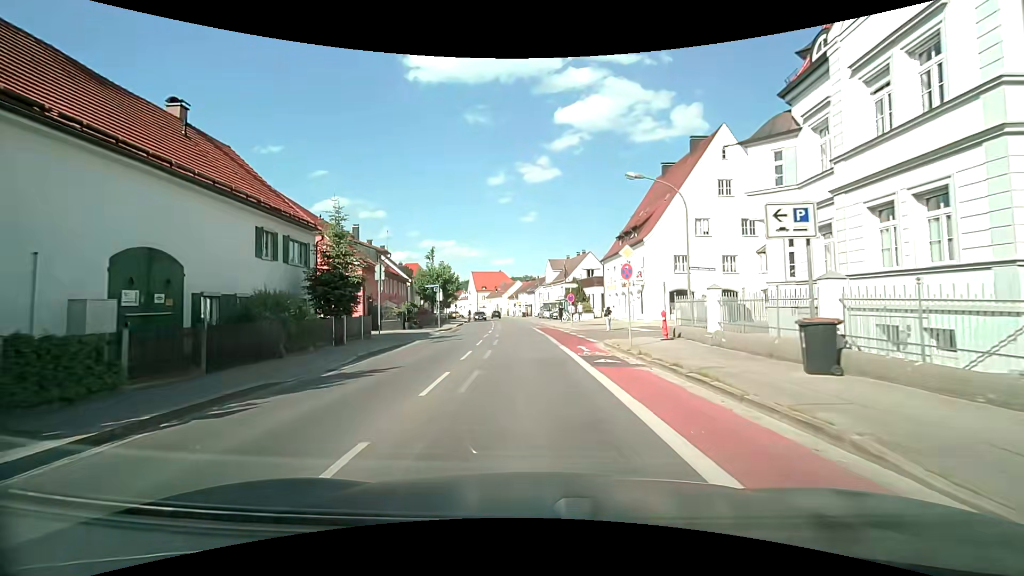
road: secondary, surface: asphalt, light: Day
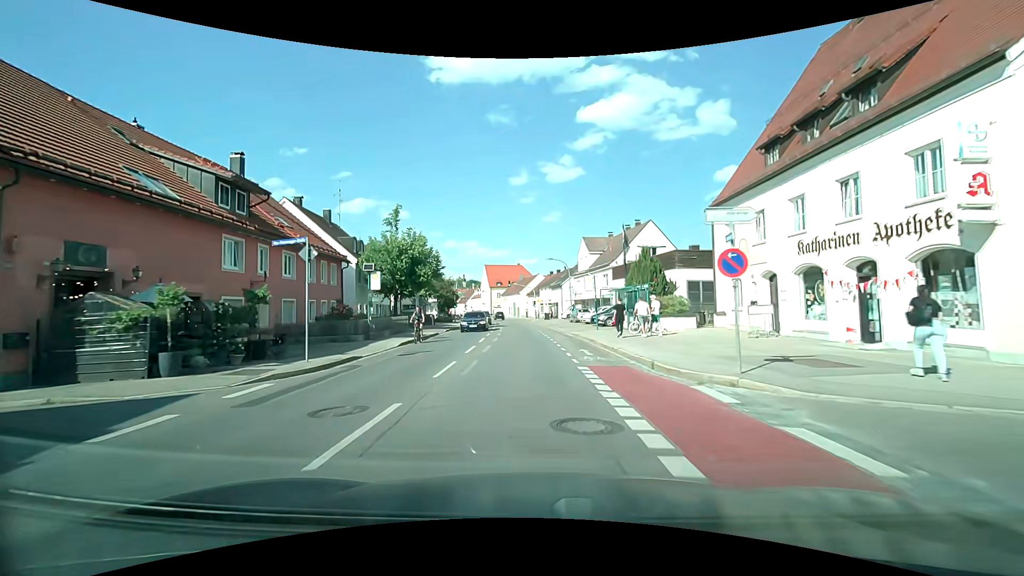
(-0.8, +27.6) m; -2°
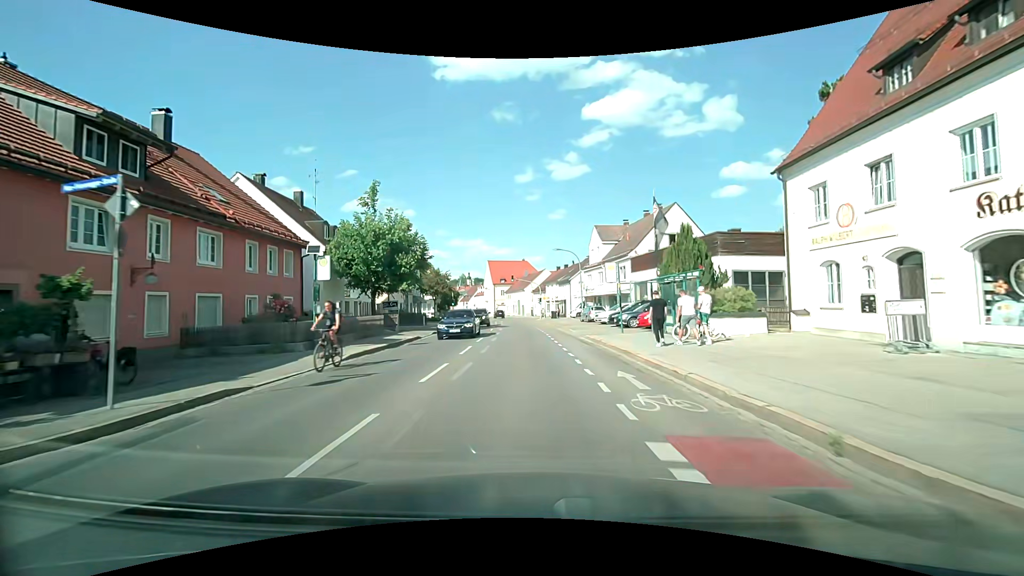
(-0.1, +7.0) m; -1°
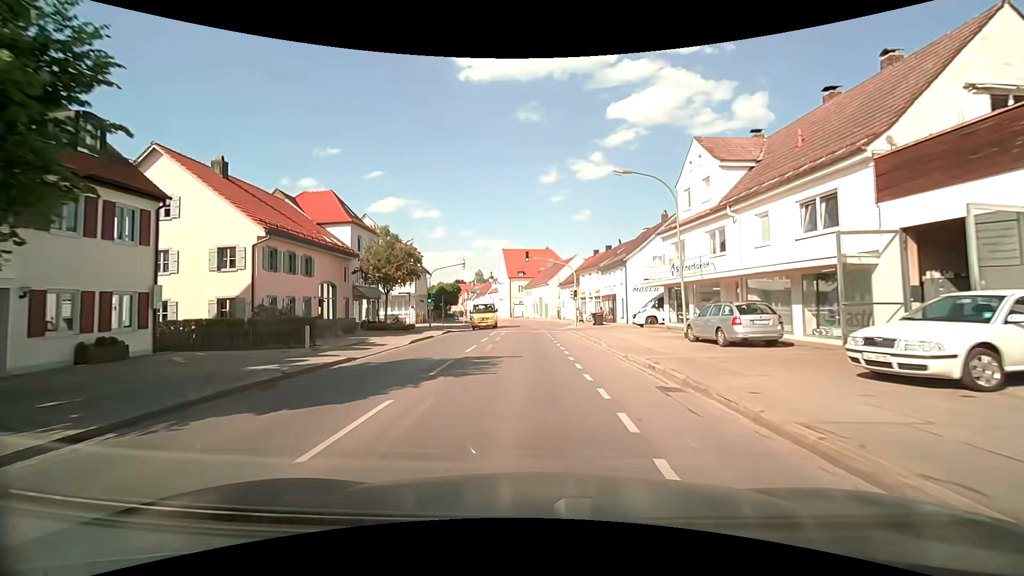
(-0.4, +28.6) m; -3°
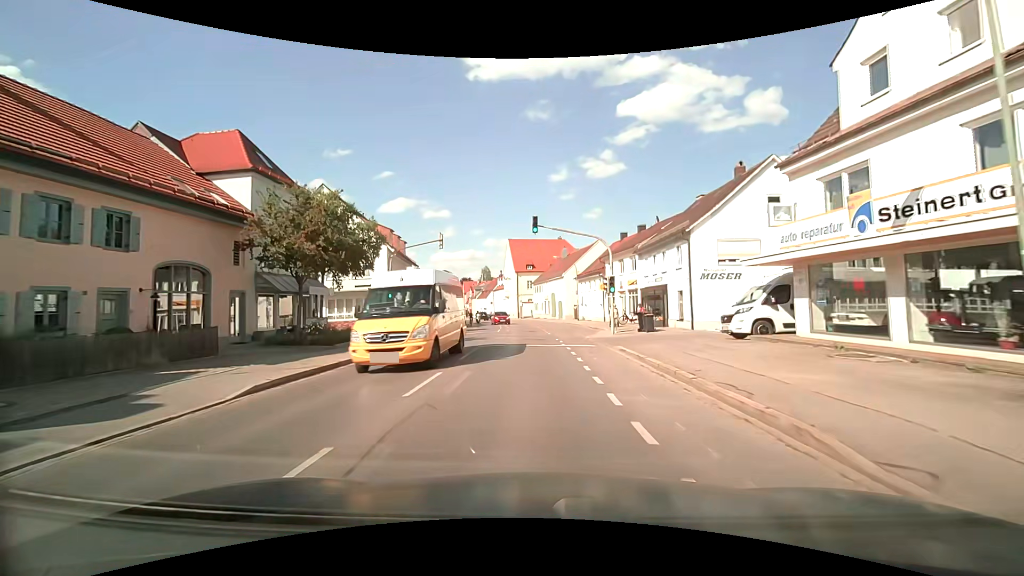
(-0.1, +14.5) m; -1°
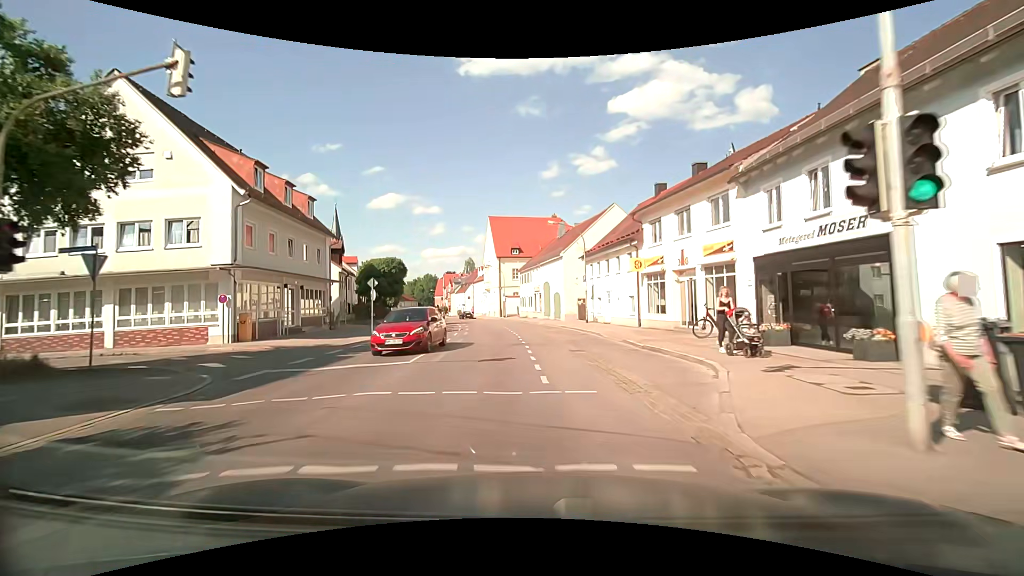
(+0.4, +20.9) m; +1°
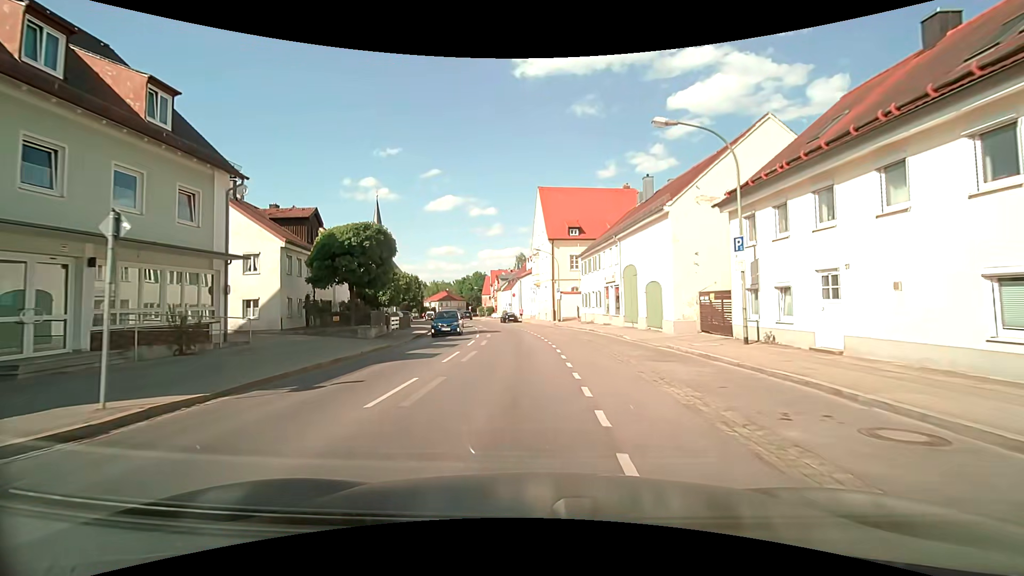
(-1.0, +19.4) m; -6°
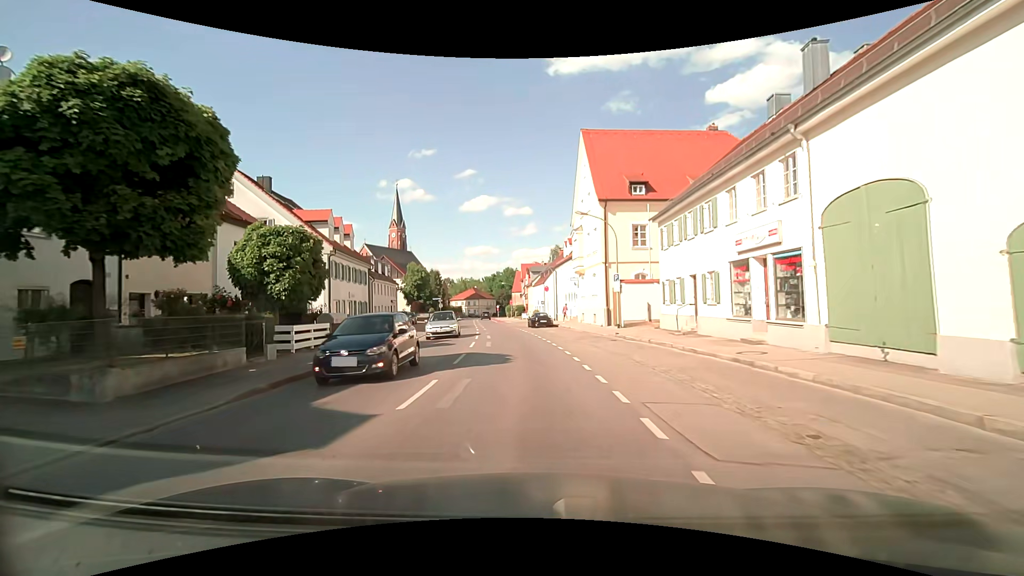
(-0.7, +18.4) m; -4°
(0, +10) (-1, +20) (-2, +30) (-3, +40) (-5, +50) (-6, +60) (-7, +70) (-9, +79) (-10, +89) (-11, +99) m
